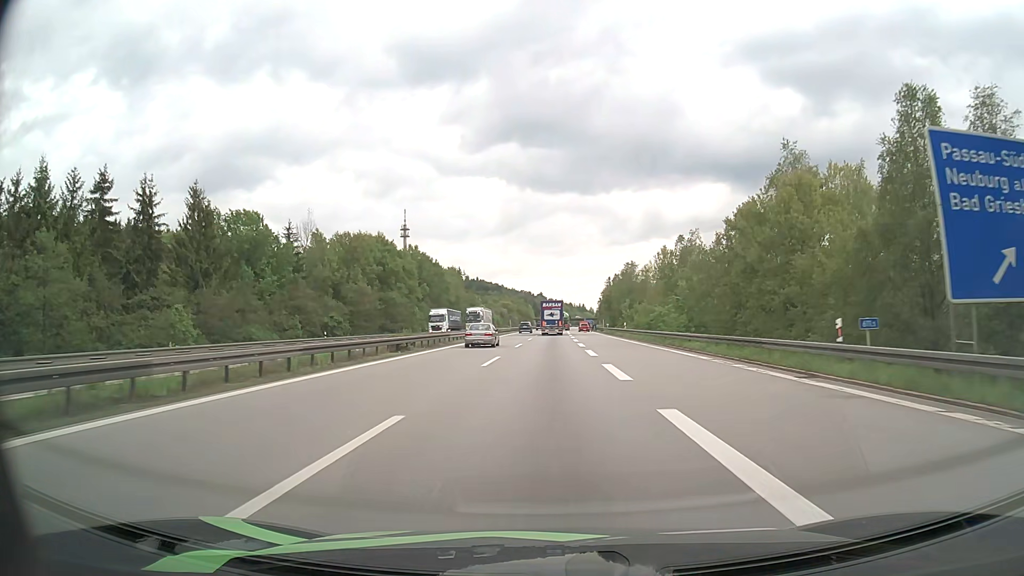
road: motorway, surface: asphalt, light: Day
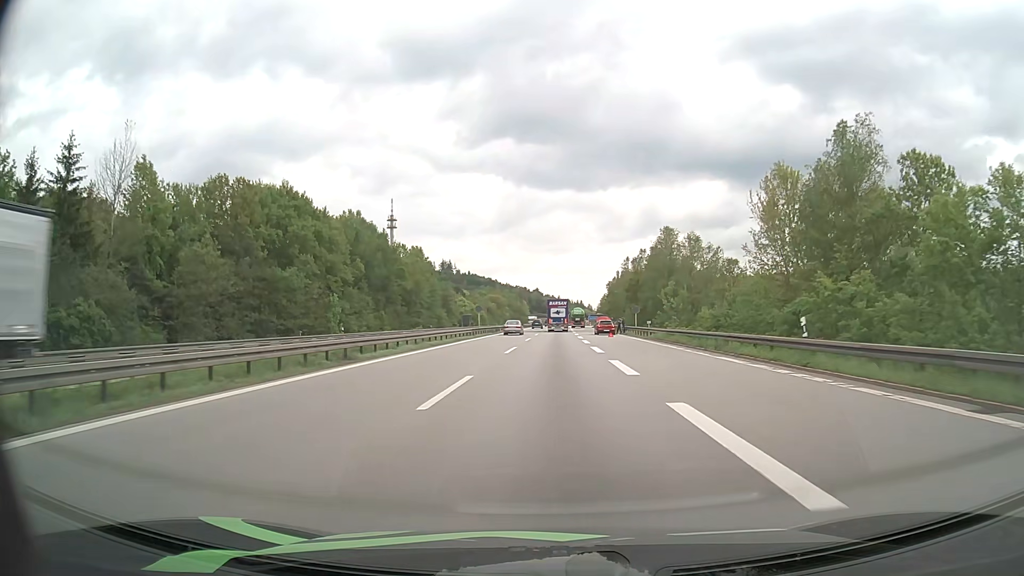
(+0.2, +47.3) m; 0°
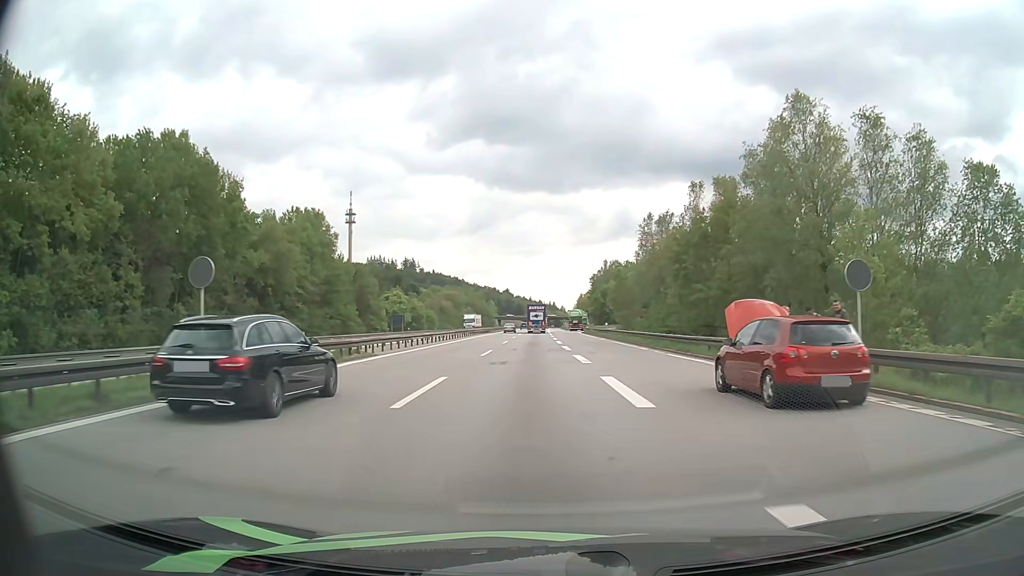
(+0.6, +53.5) m; +2°
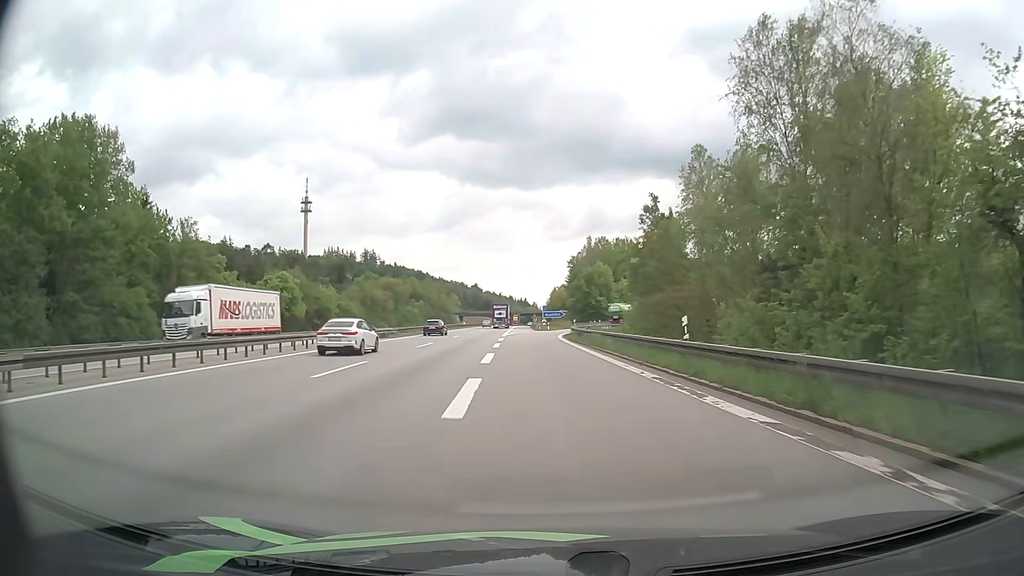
(+1.6, +48.6) m; +3°
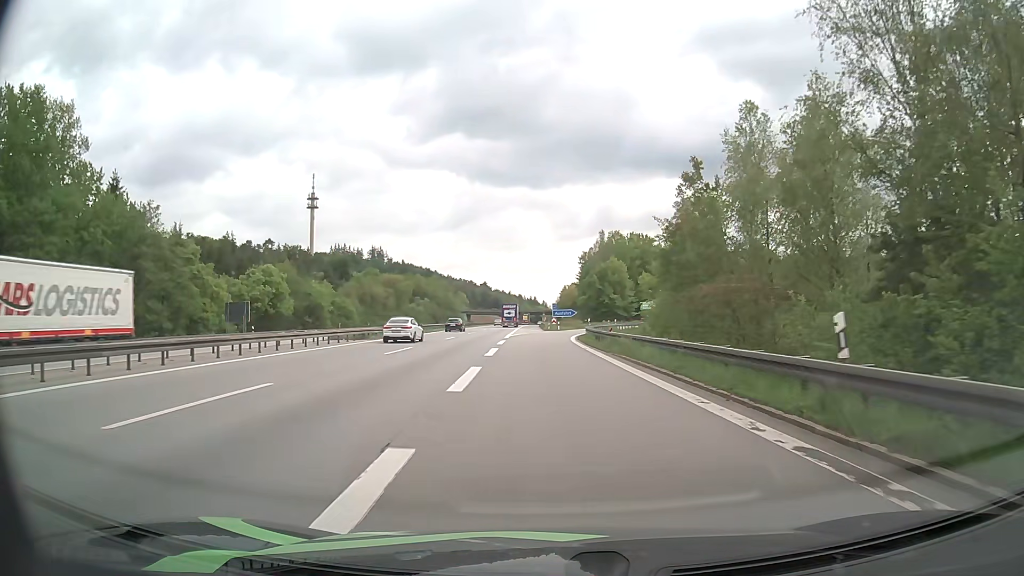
(-0.1, +8.5) m; -1°
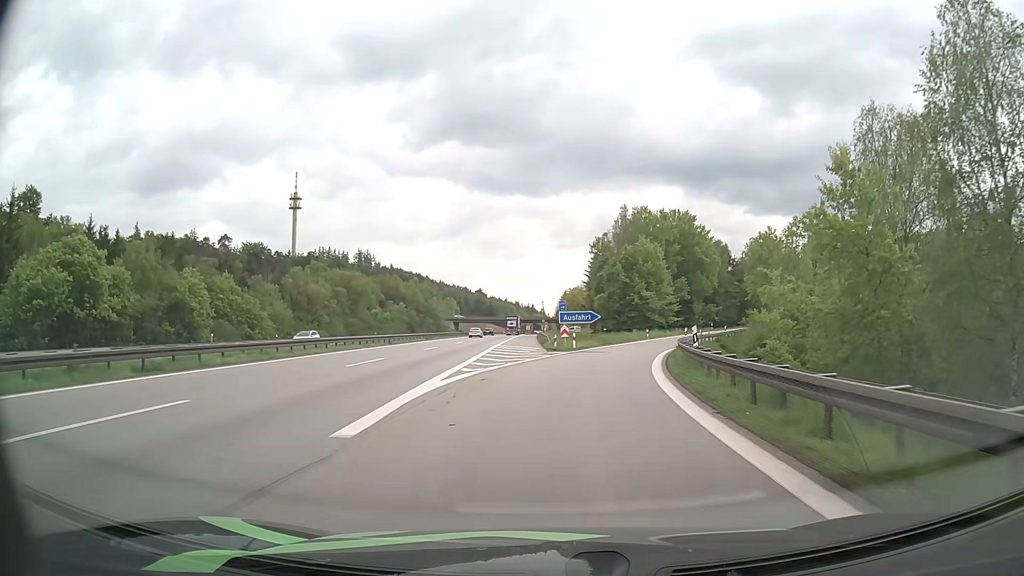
(-0.5, +40.1) m; 0°
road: motorway_link
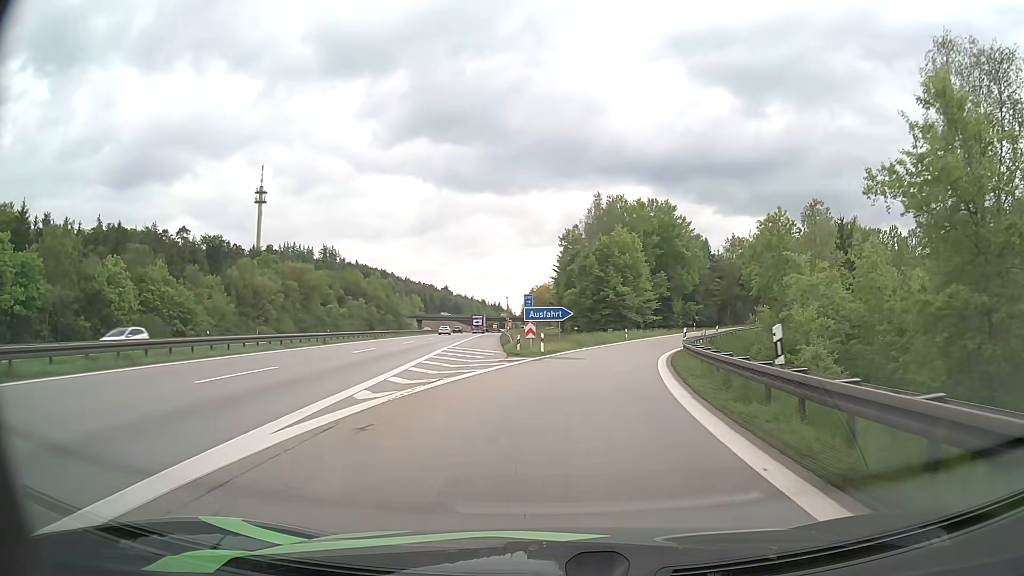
(+0.2, +9.0) m; +3°
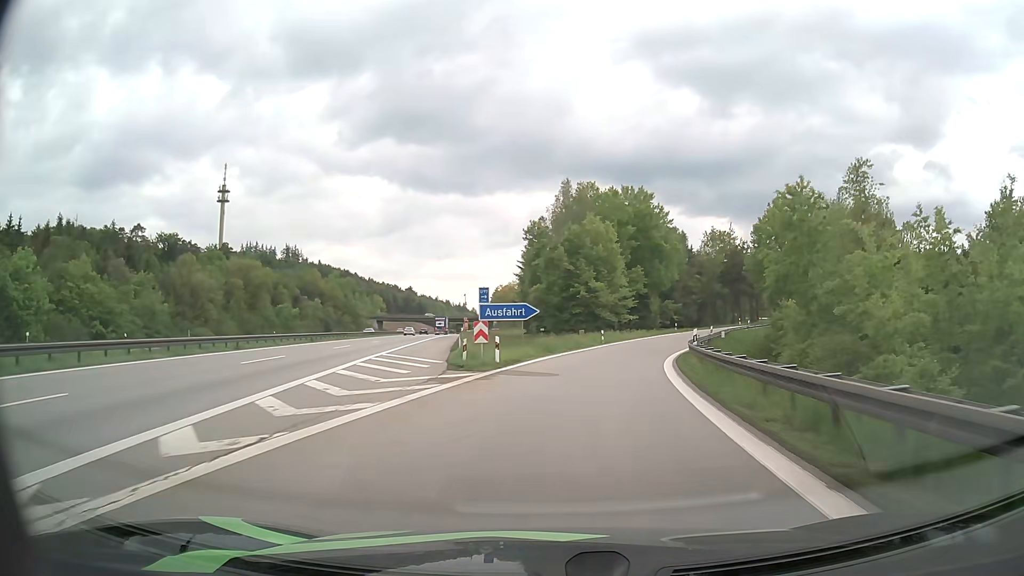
(+0.3, +9.3) m; +3°
(0, +10) (+1, +20) (+3, +30) (+5, +40) (+7, +49) (+11, +59) (+15, +68) (+20, +76) (+26, +85) (+32, +93) m
